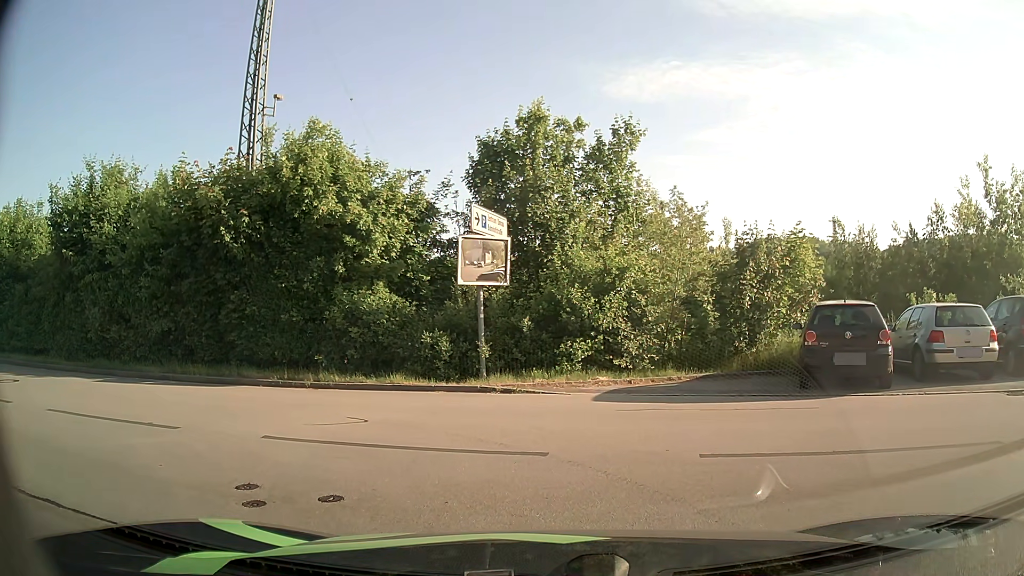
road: residential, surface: asphalt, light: Day
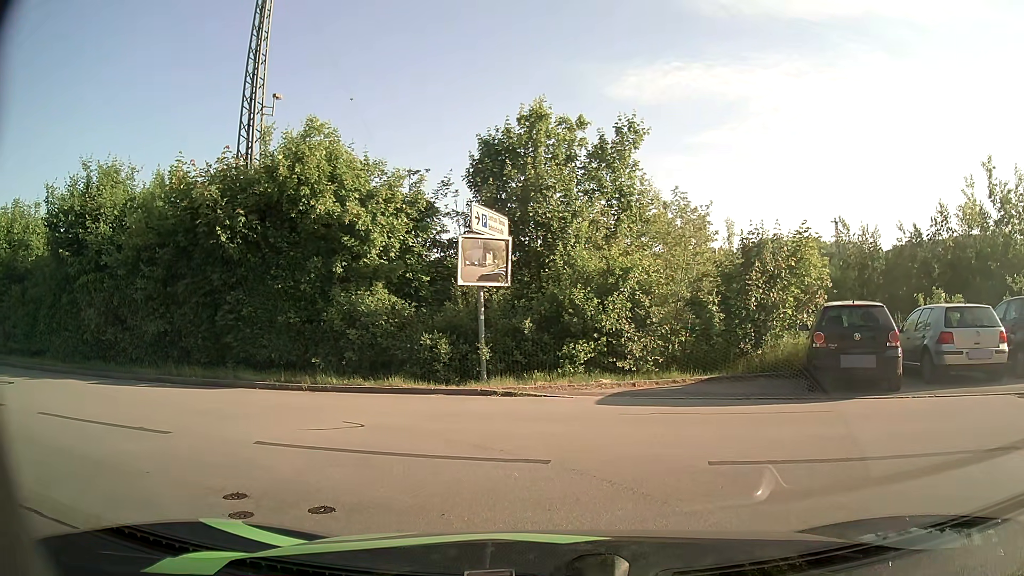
(0.0, +0.3) m; 0°
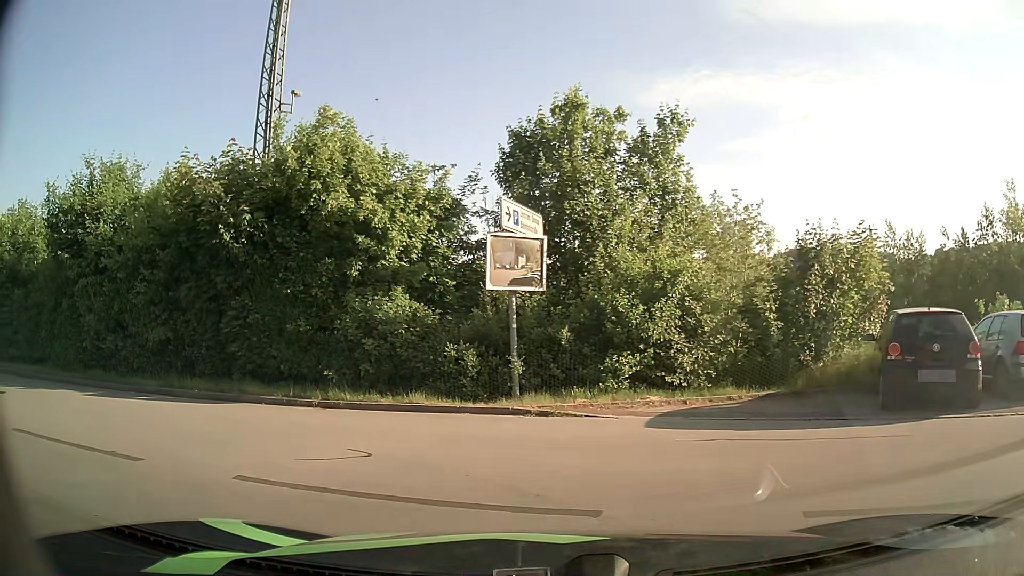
(0.0, +1.5) m; -3°
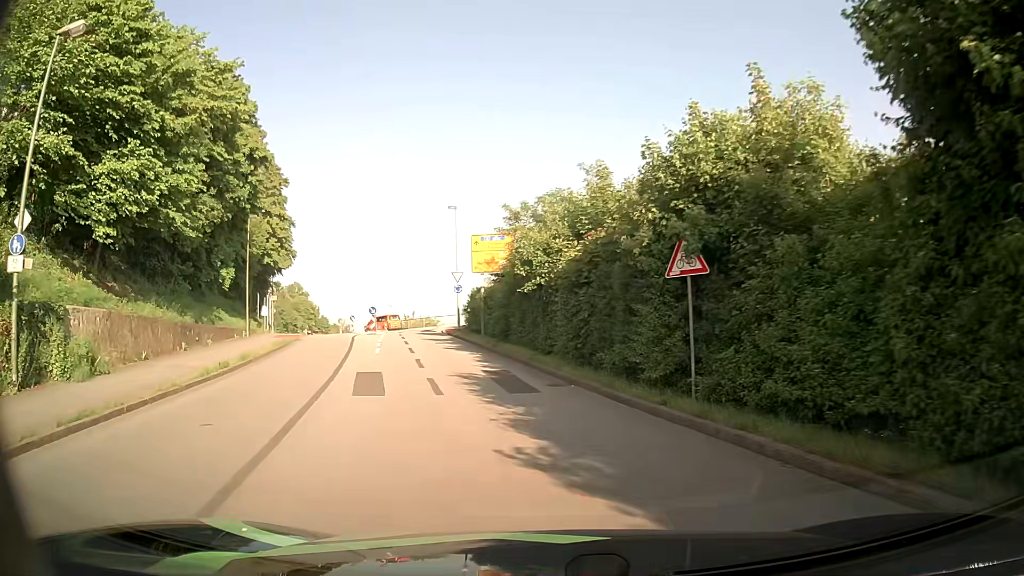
(-8.2, +10.6) m; -66°
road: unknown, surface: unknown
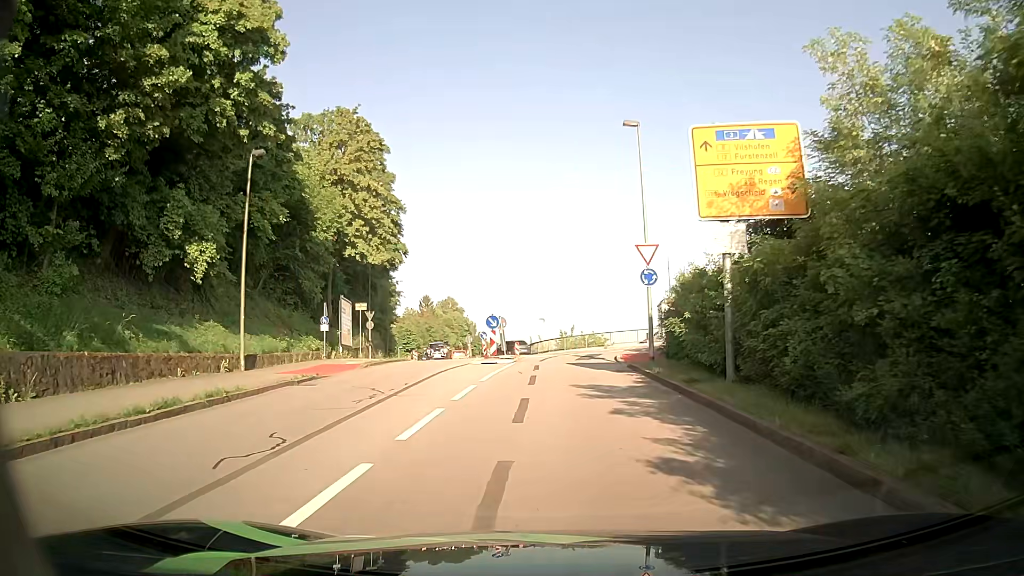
(-3.1, +20.9) m; -14°
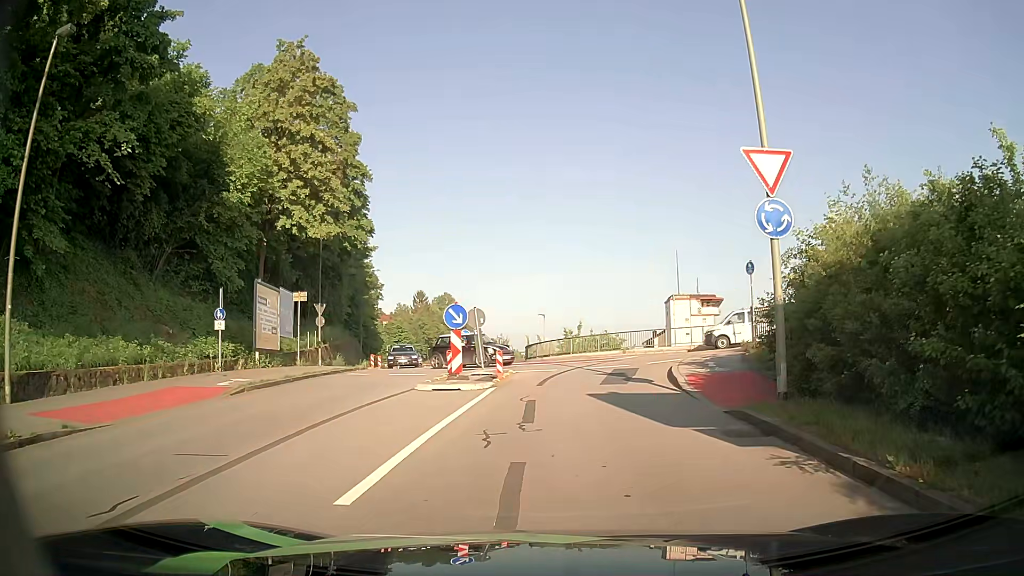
(-0.2, +11.7) m; 0°
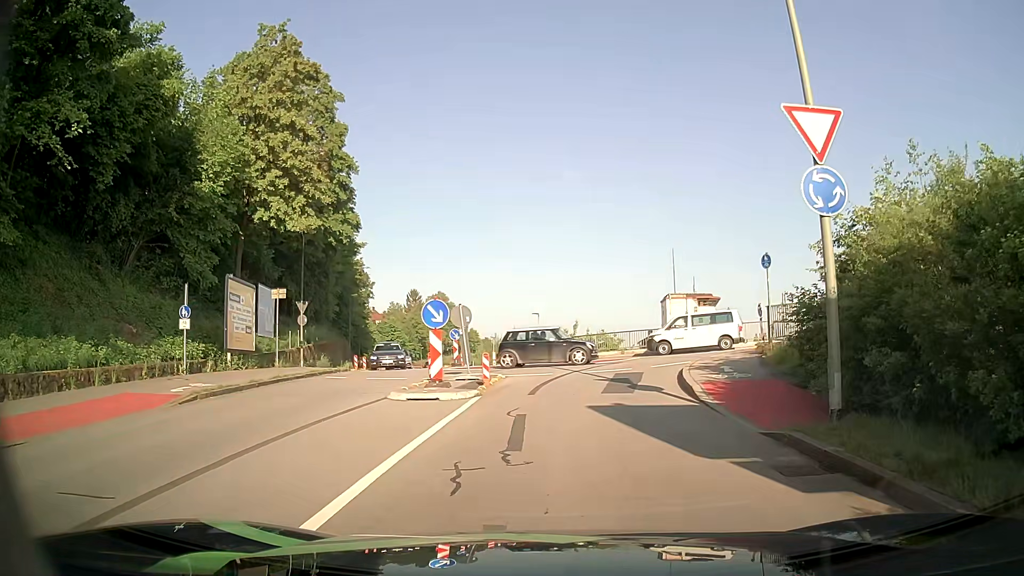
(0.0, +2.1) m; -1°
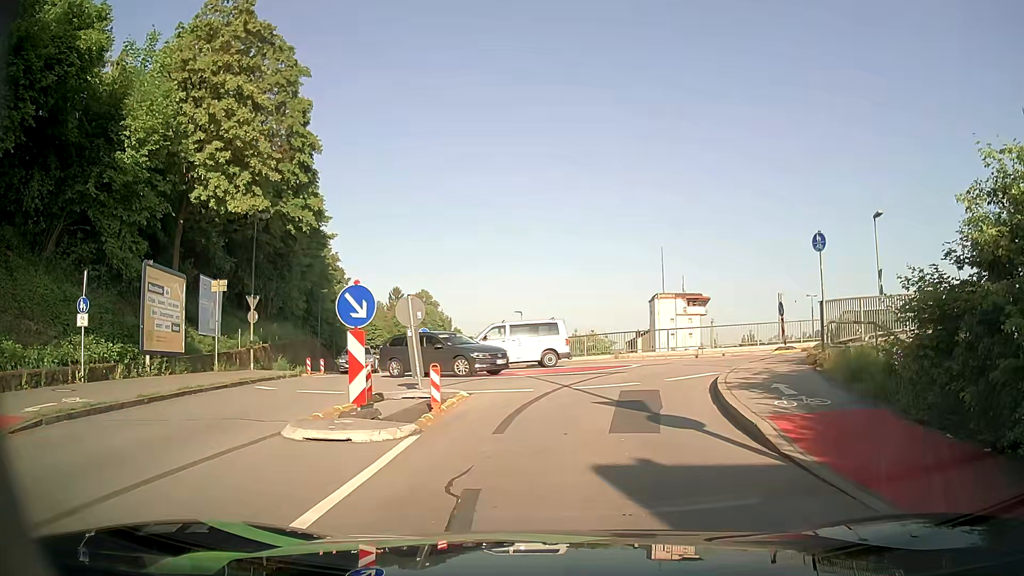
(+0.1, +4.8) m; +2°
